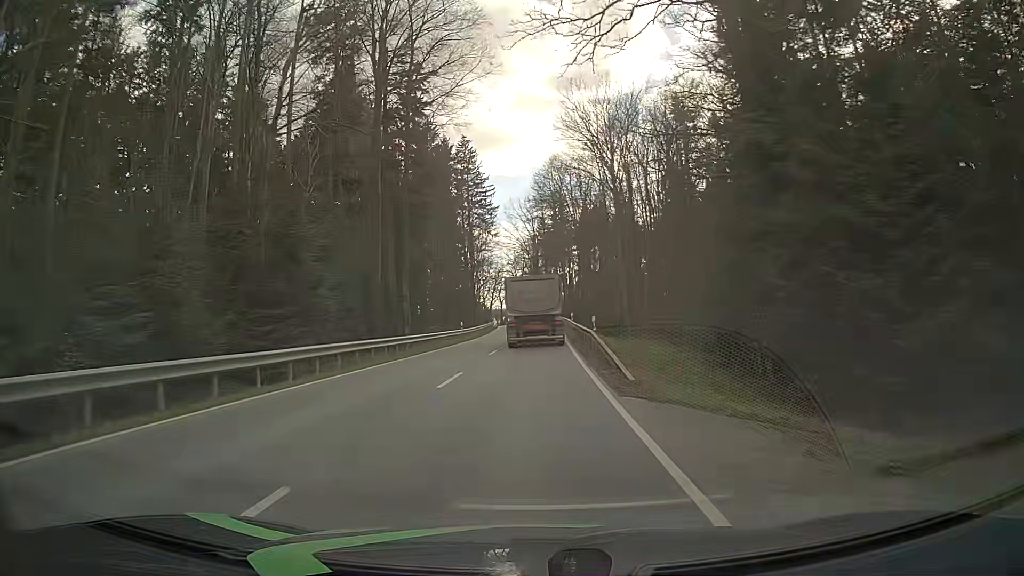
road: tertiary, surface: asphalt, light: Day
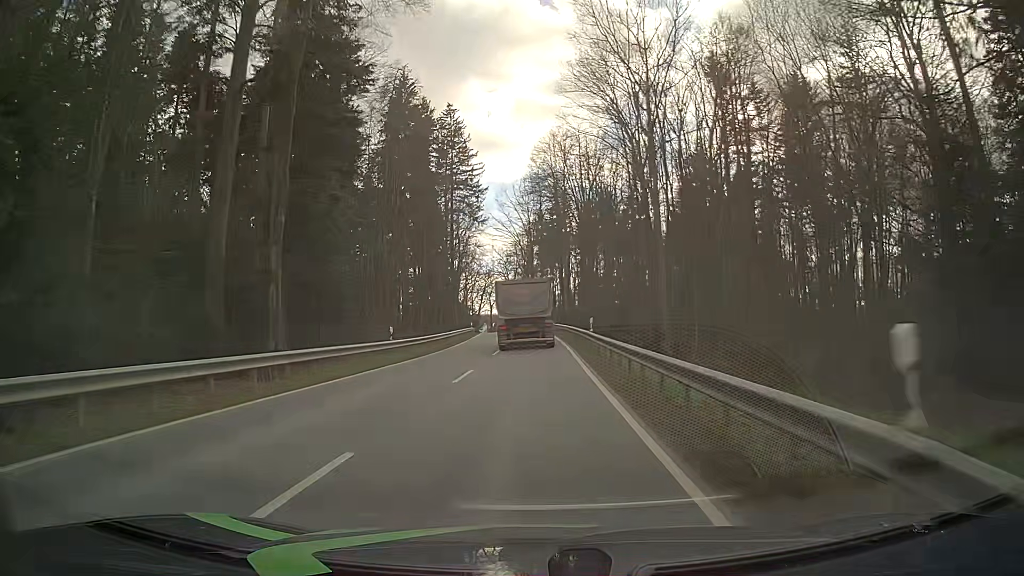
(+0.4, +22.2) m; +1°
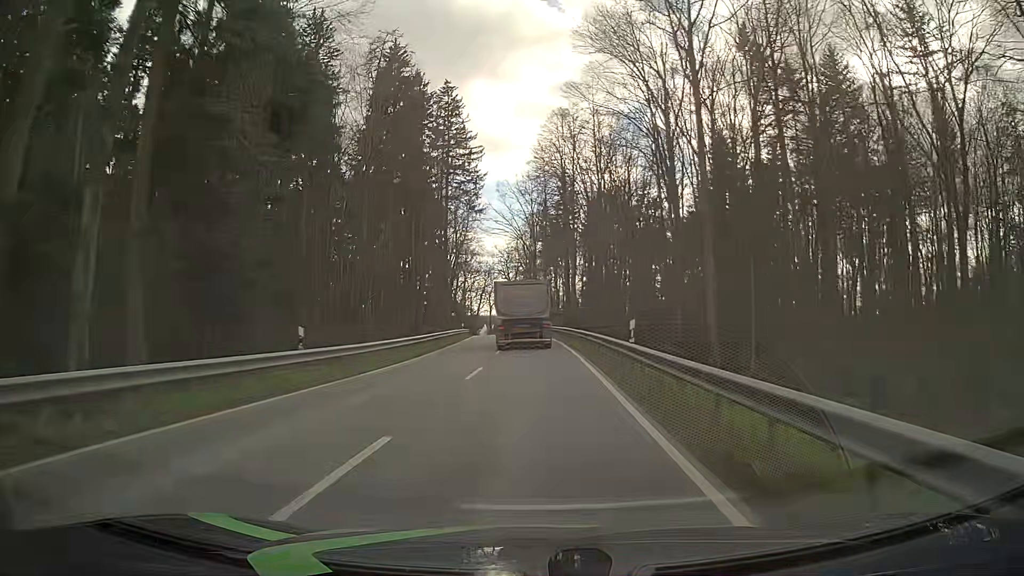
(0.0, +11.1) m; 0°
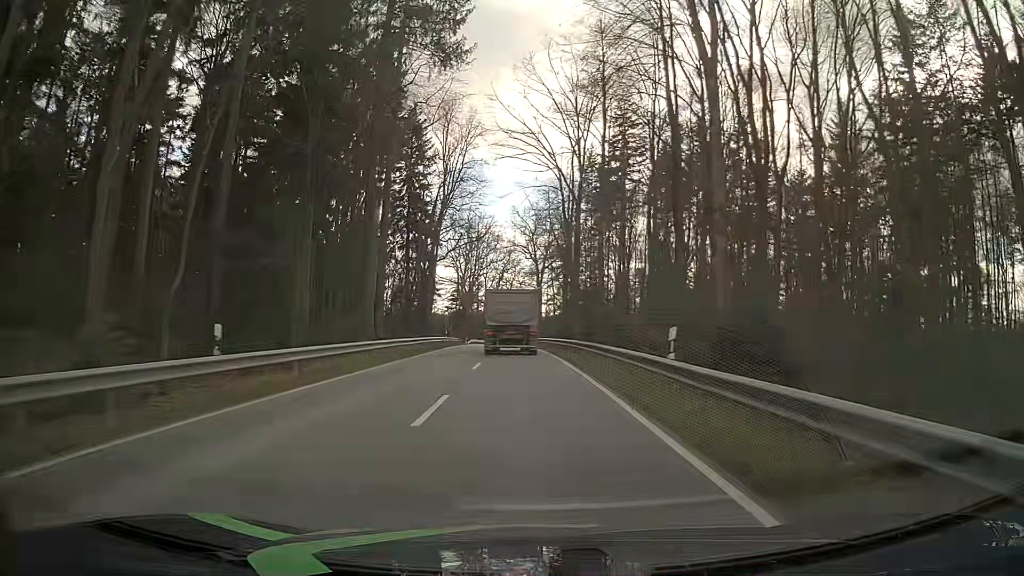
(0.0, +55.3) m; -2°
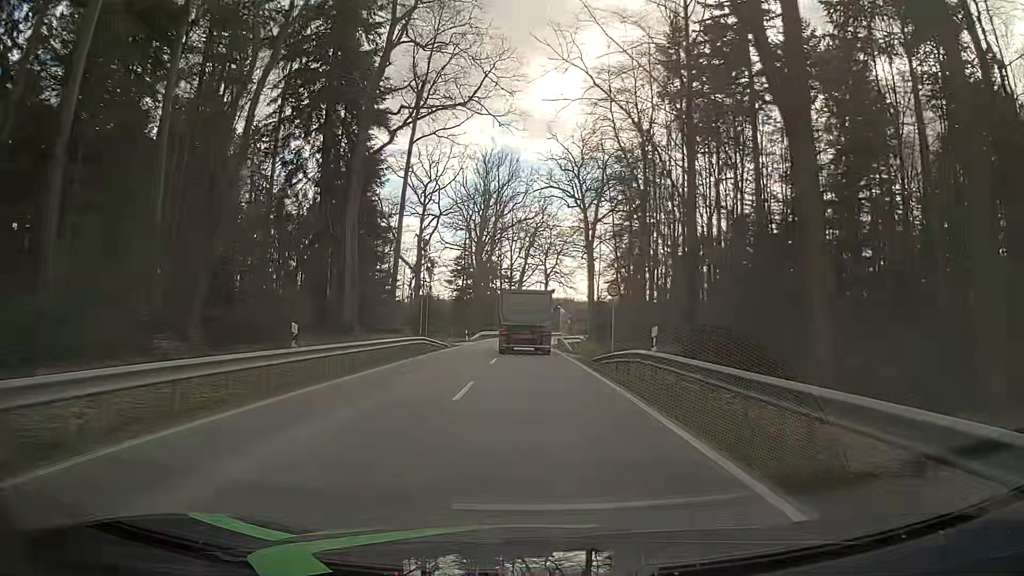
(-1.6, +45.1) m; -4°
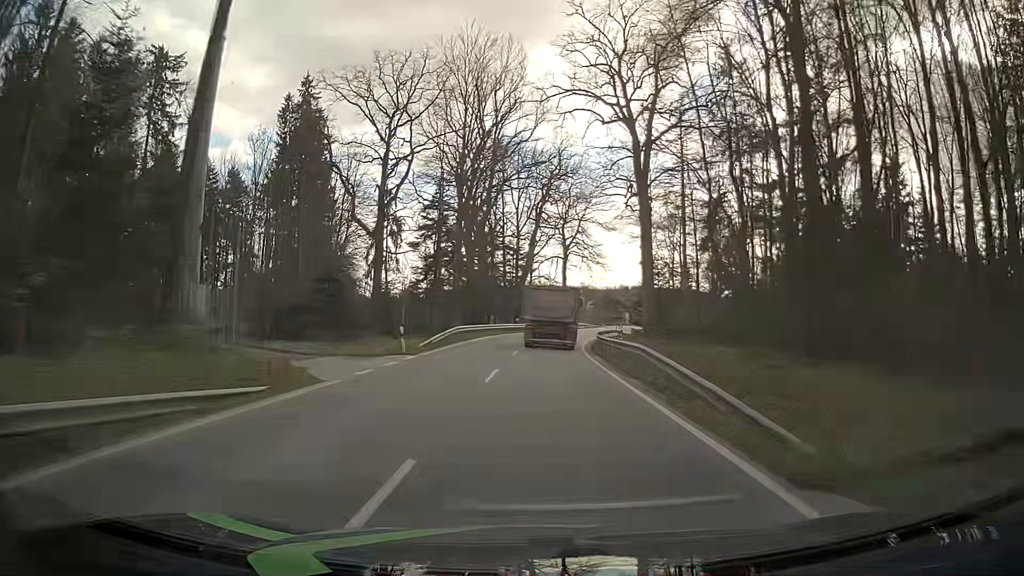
(-0.2, +33.0) m; -1°
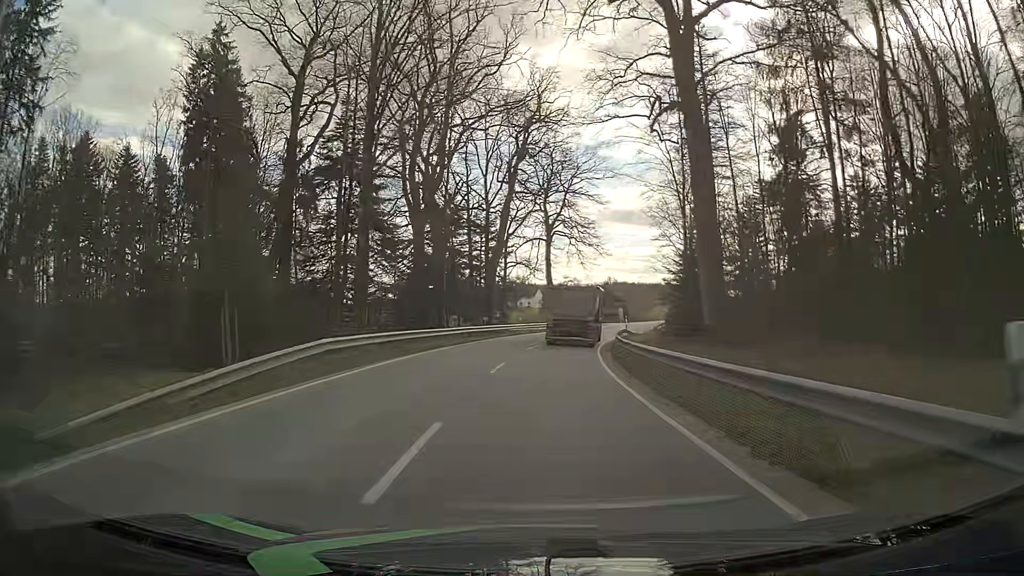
(+0.1, +21.7) m; +2°
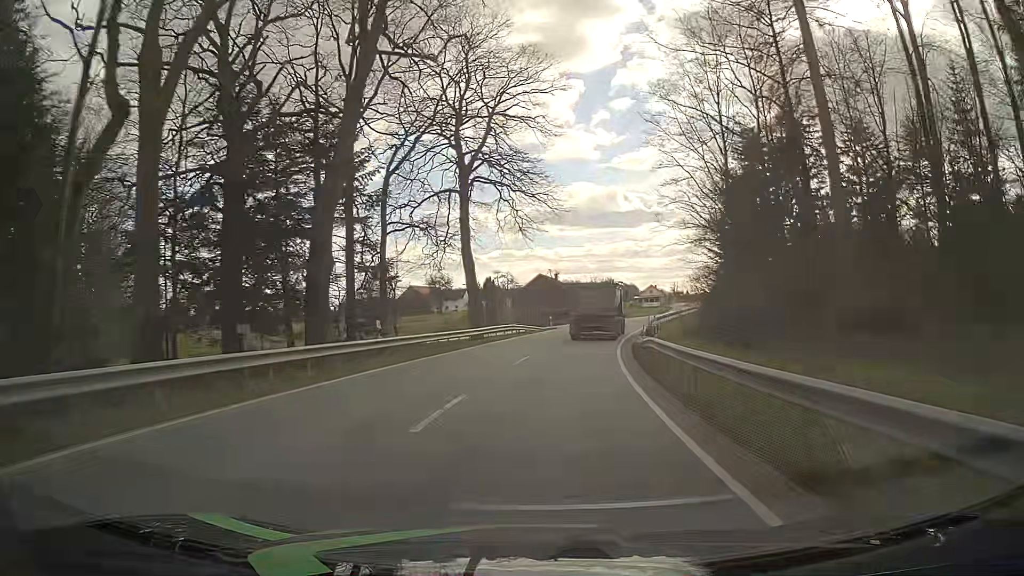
(+1.2, +32.9) m; +5°
(0, +10) (+1, +20) (+2, +30) (+3, +40) (+5, +50) (+8, +59) (+10, +69) (+14, +78) (+17, +88) (+20, +97) m
